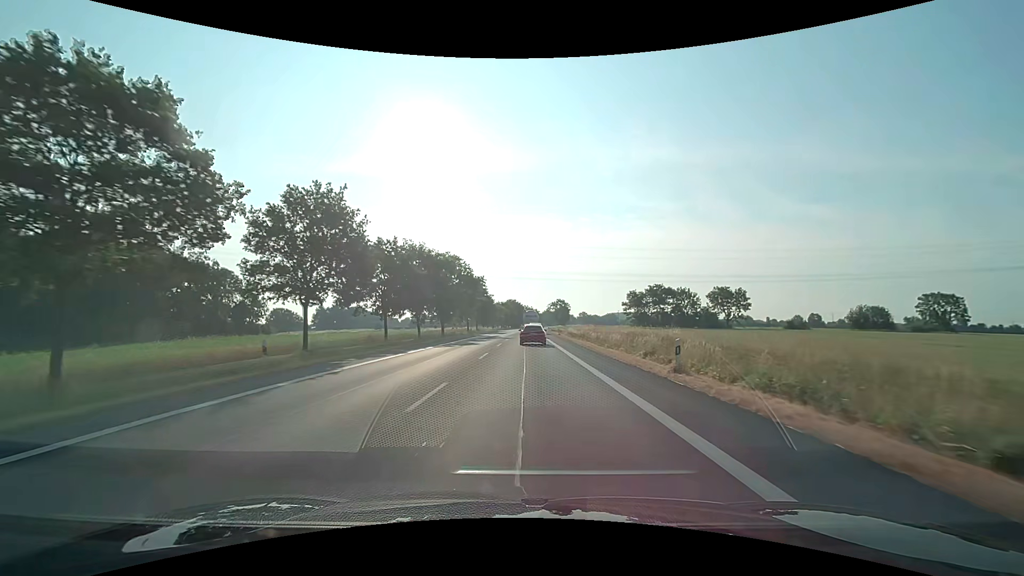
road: primary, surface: asphalt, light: Day
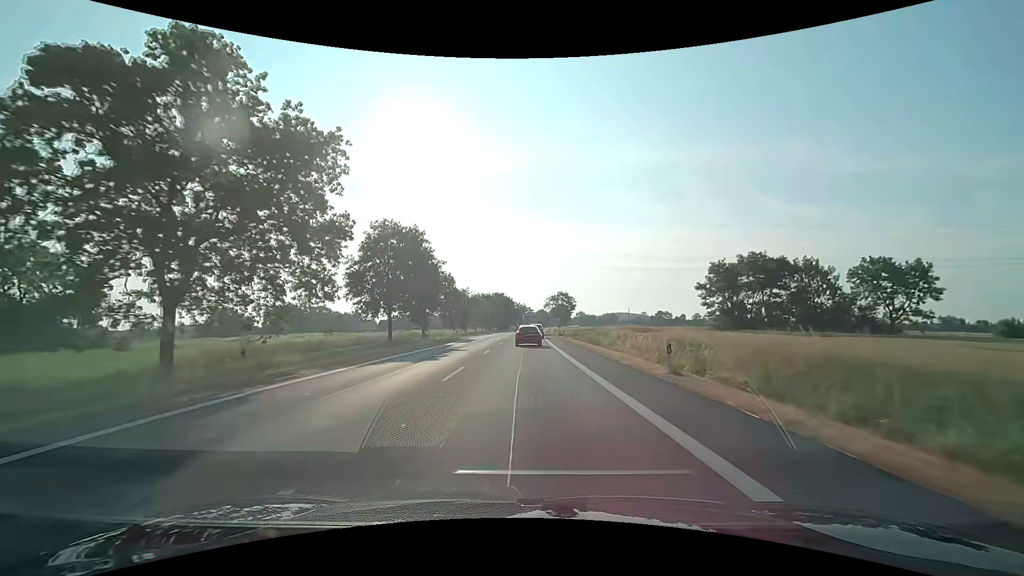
(+0.6, +55.4) m; +1°
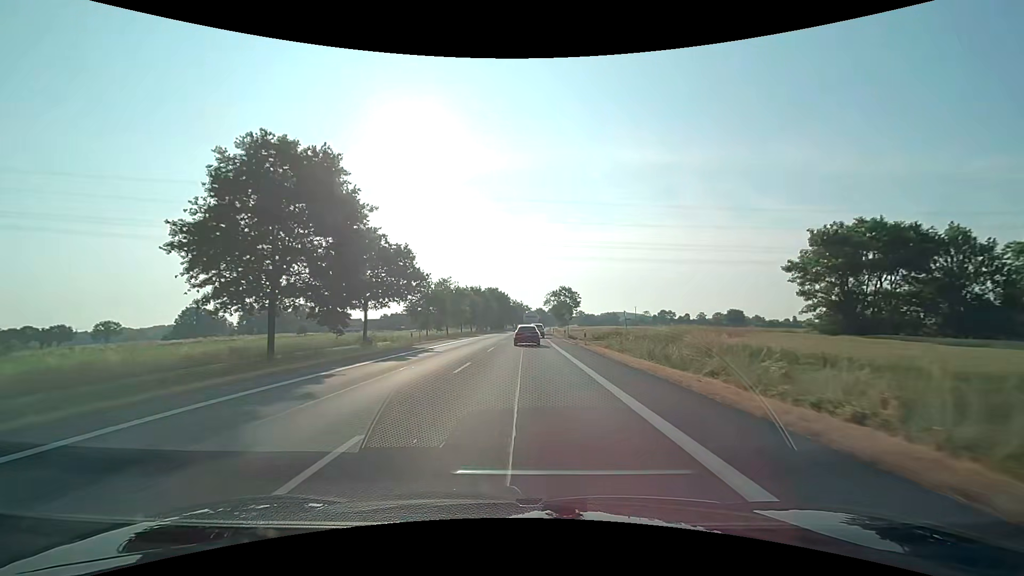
(0.0, +22.1) m; 0°
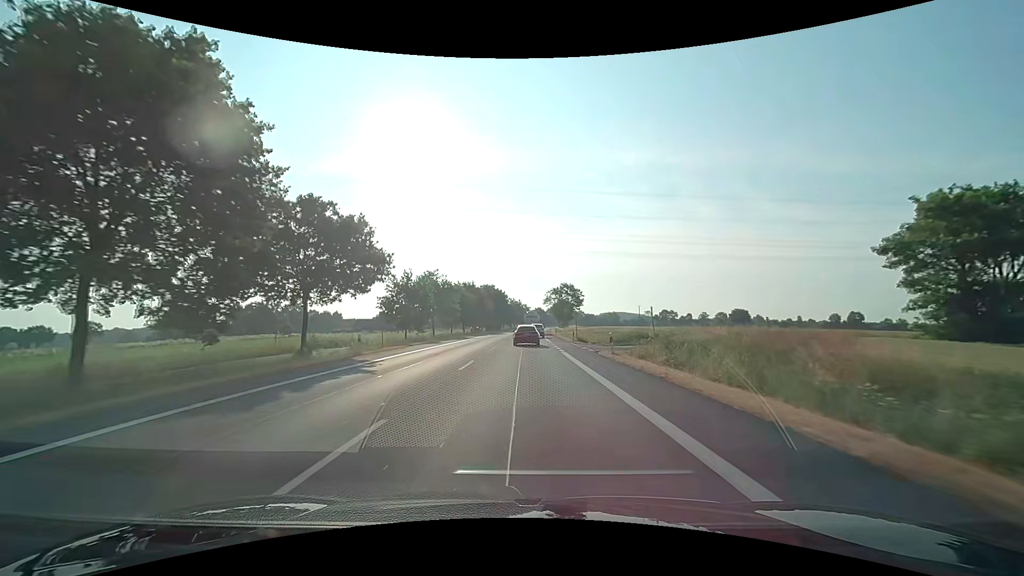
(0.0, +11.0) m; 0°
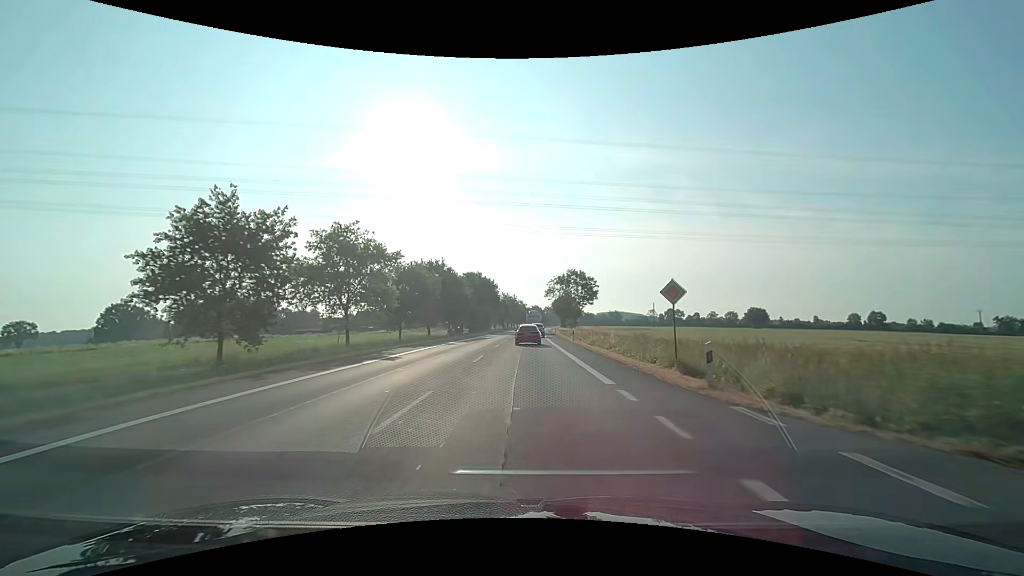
(+0.1, +33.0) m; 0°
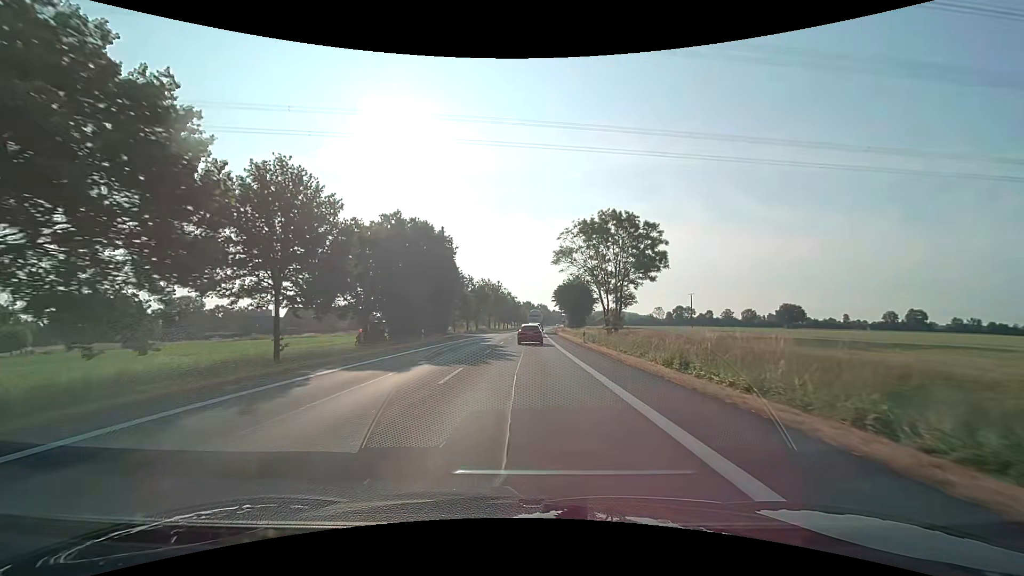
(+0.6, +54.8) m; +1°
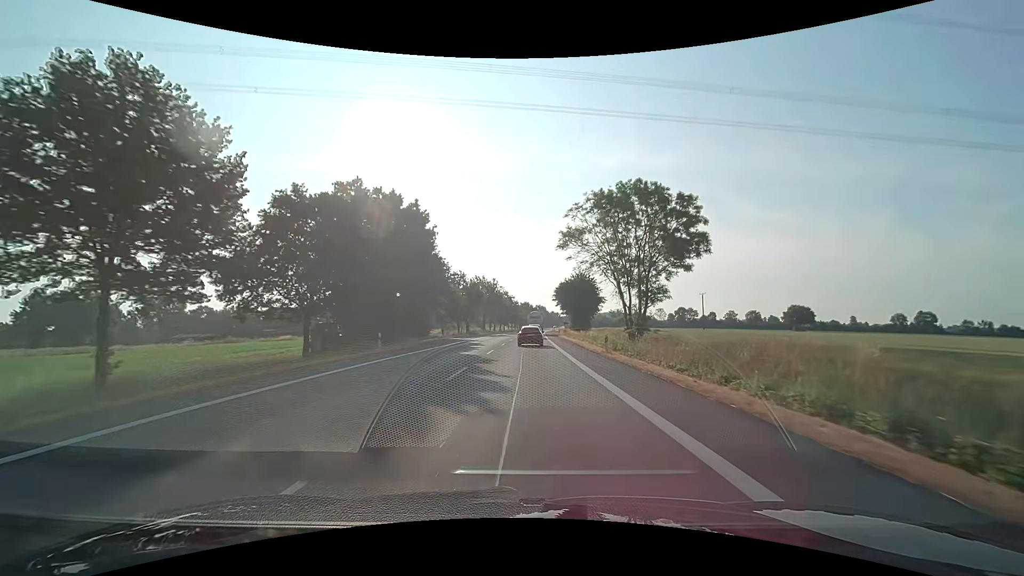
(0.0, +11.0) m; 0°
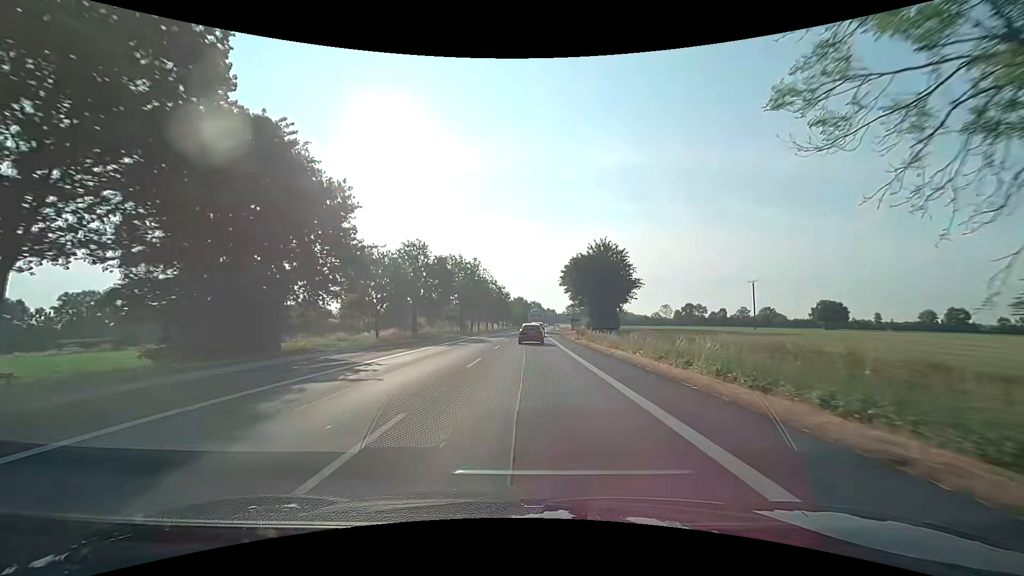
(+0.2, +32.9) m; +1°
(0, +10) (0, +20) (0, +30) (0, +40) (+1, +50) (+1, +60) (+1, +70) (+1, +80) (+2, +90) (+2, +100) m
